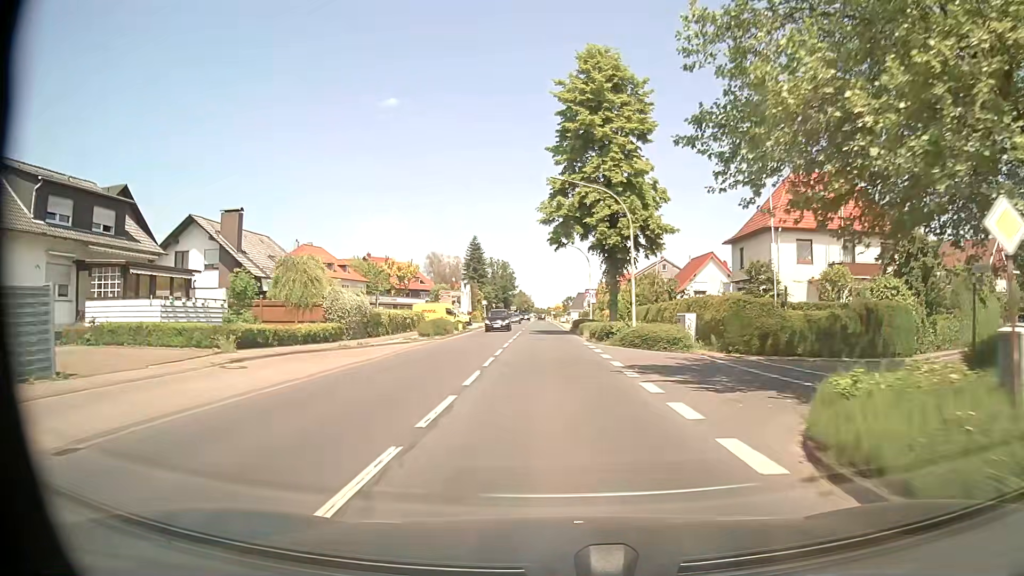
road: primary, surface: asphalt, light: Day
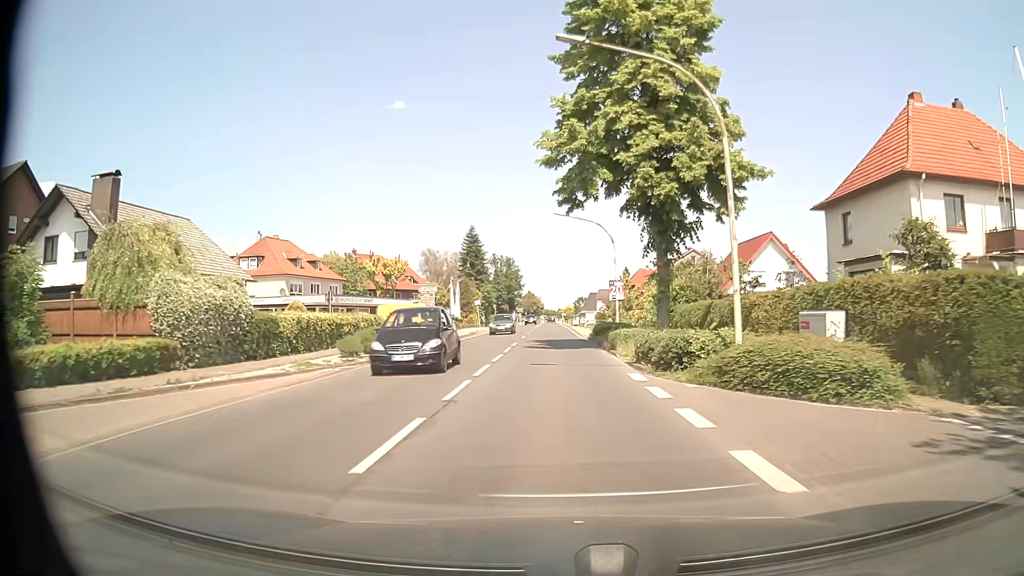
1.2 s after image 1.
(-0.2, +15.8) m; -1°
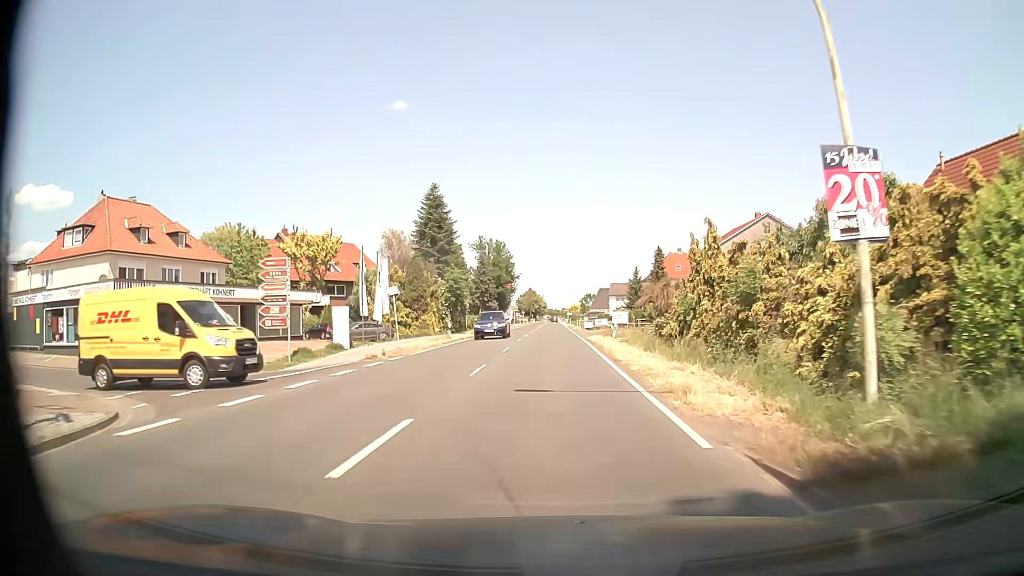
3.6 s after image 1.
(-0.1, +32.2) m; -1°
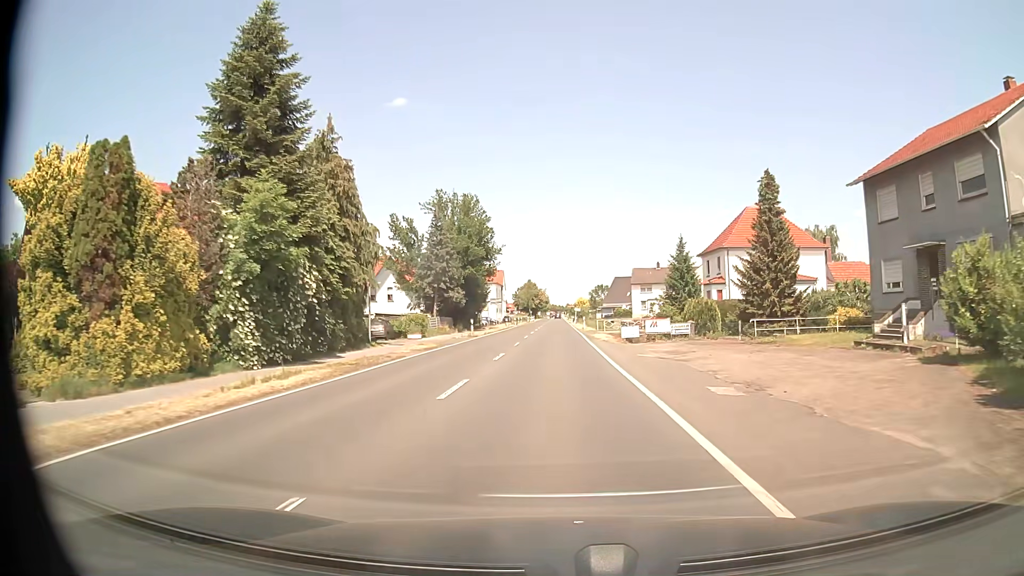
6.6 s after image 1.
(+0.2, +40.4) m; 0°
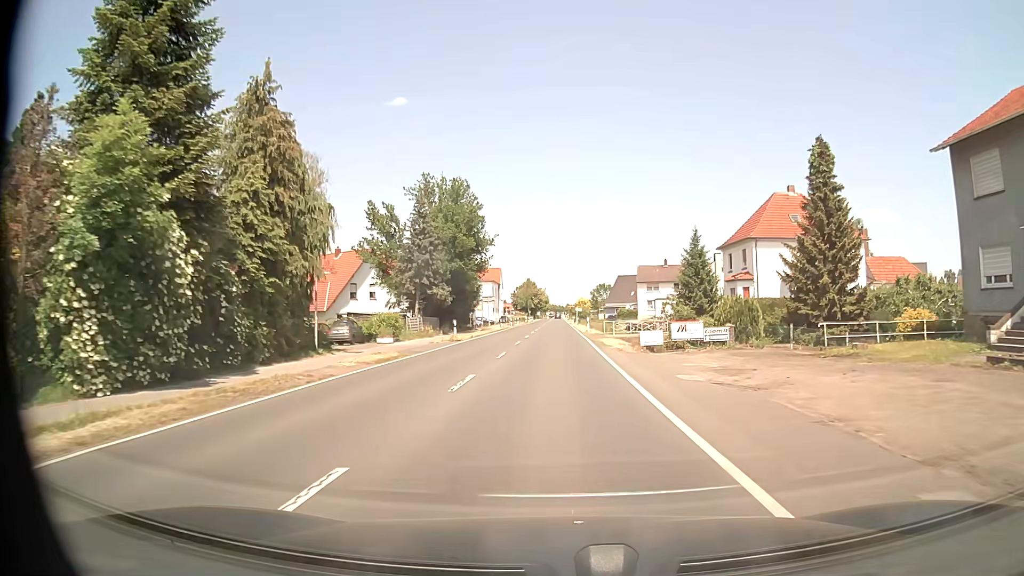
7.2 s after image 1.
(0.0, +8.1) m; 0°
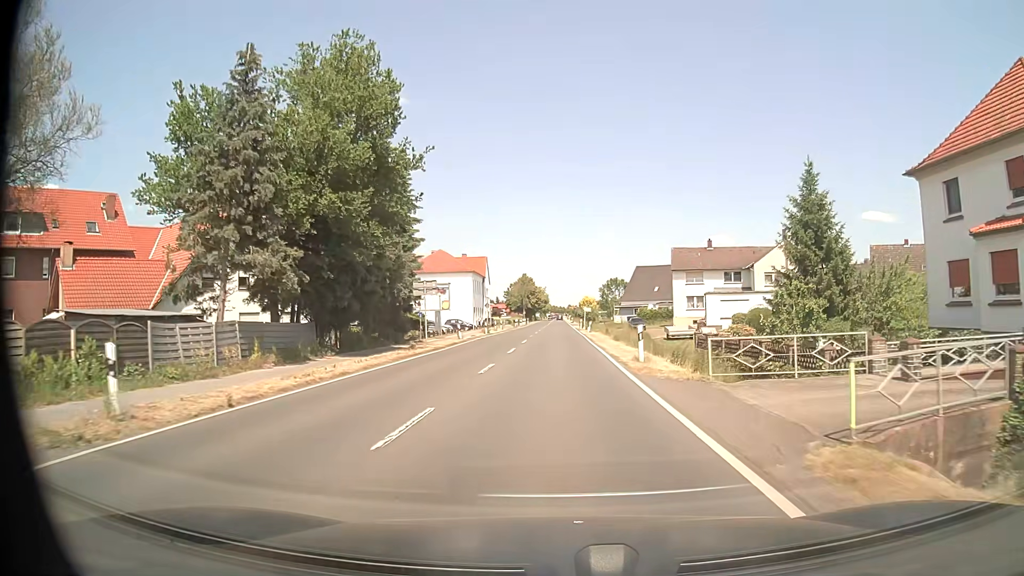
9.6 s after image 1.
(+0.1, +32.7) m; 0°
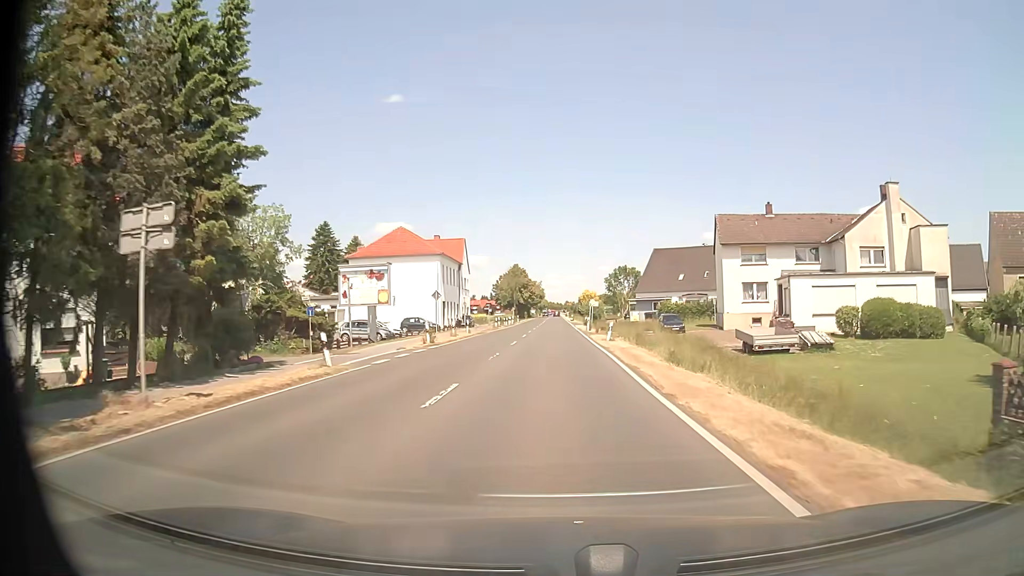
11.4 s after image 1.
(+0.1, +24.6) m; 0°
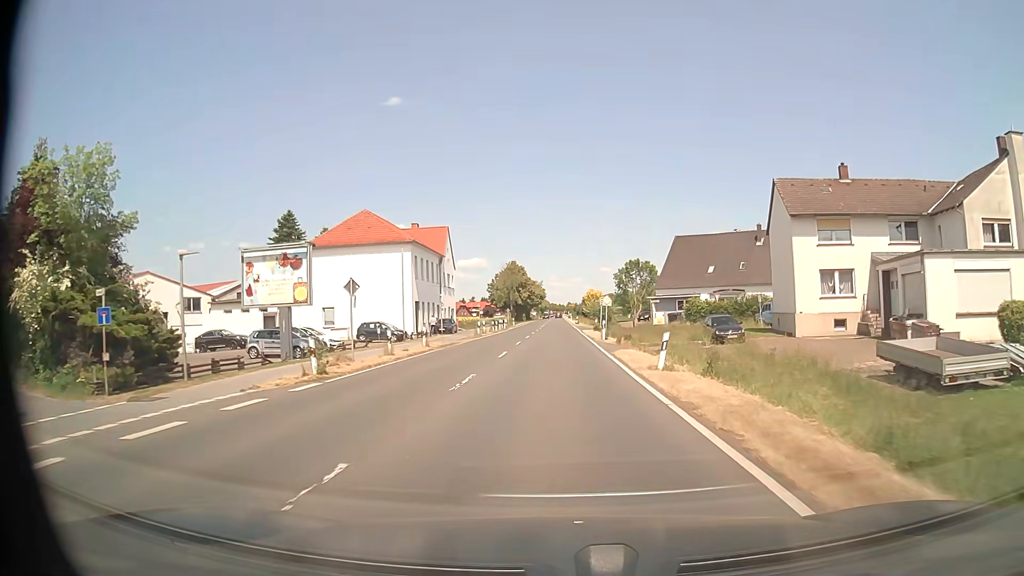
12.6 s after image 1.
(0.0, +15.7) m; -1°
(0, +10) (0, +20) (0, +30) (0, +40) (0, +50) (+1, +60) (+10, +62) (+18, +57) (+27, +52) (+35, +46) m
